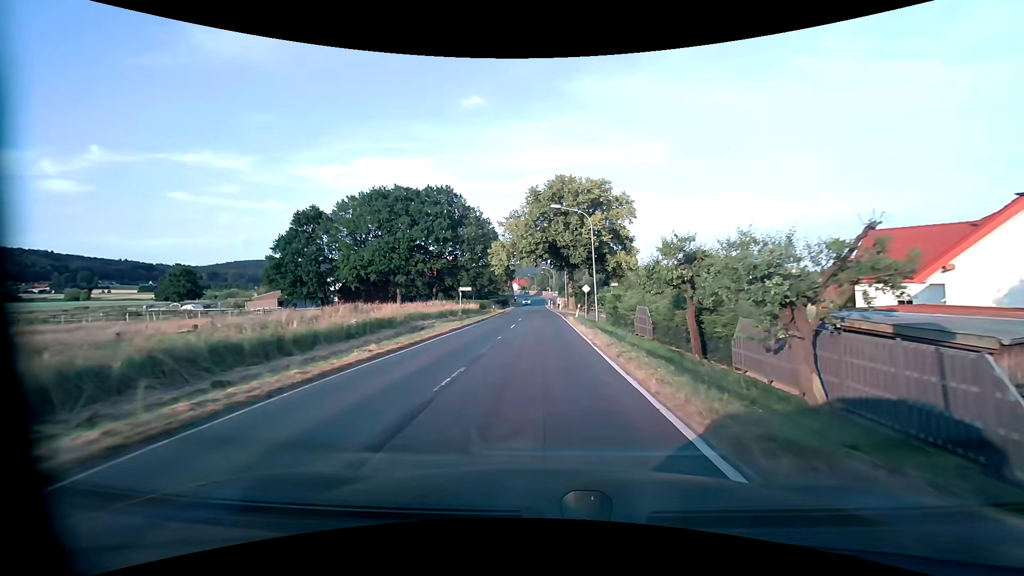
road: secondary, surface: asphalt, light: Day
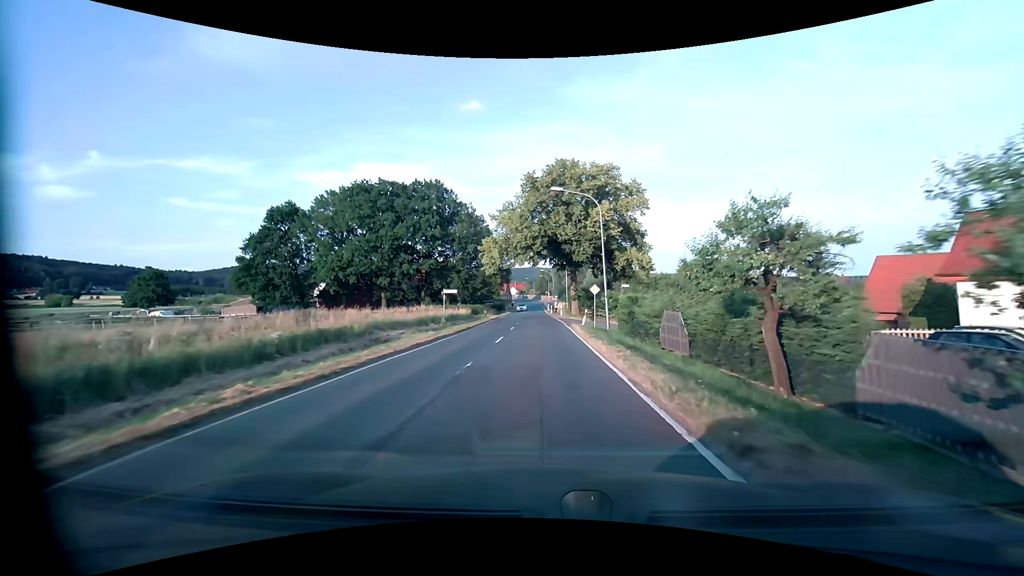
(0.0, +7.3) m; 0°
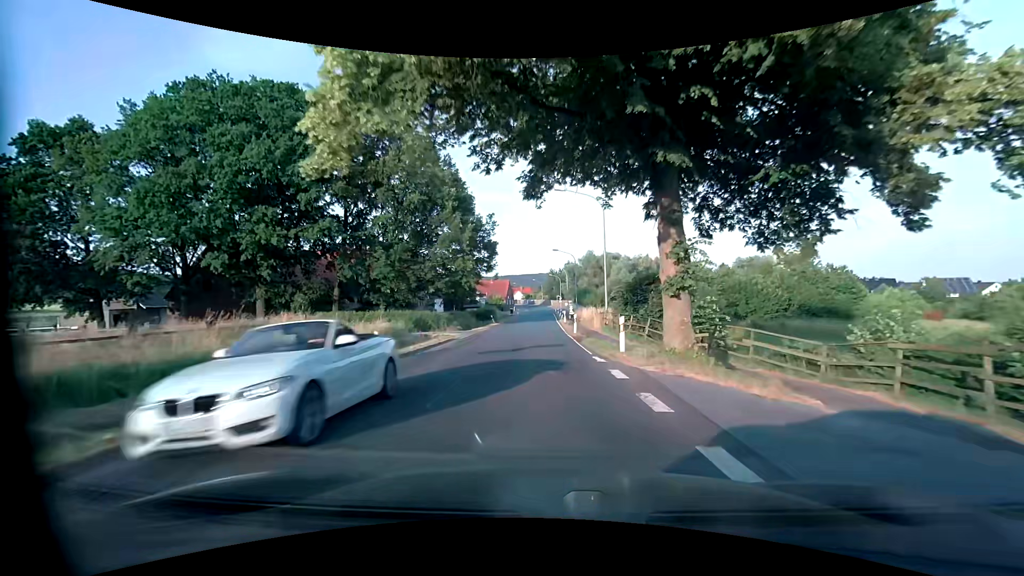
(-0.4, +35.9) m; -1°
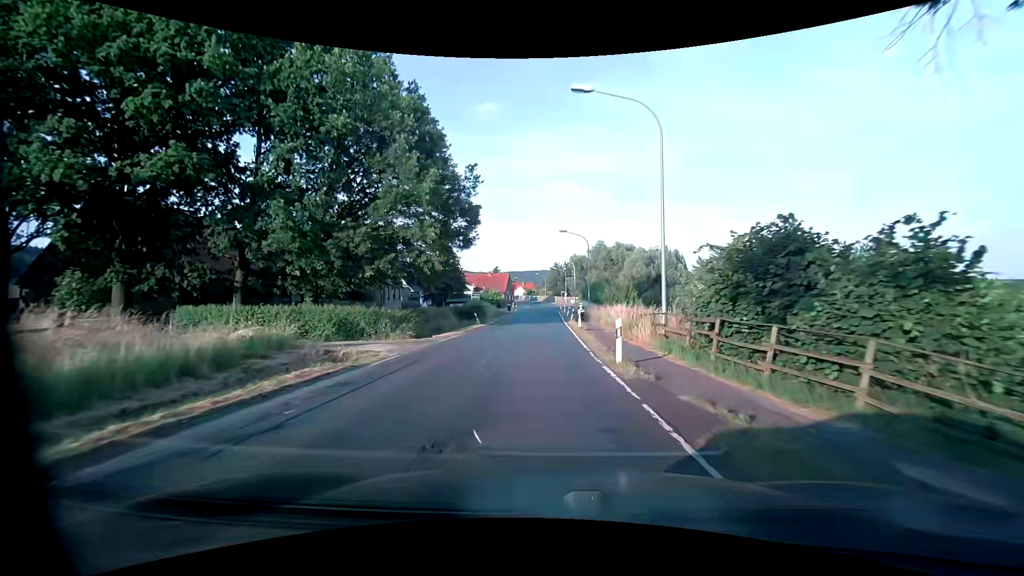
(0.0, +14.6) m; 0°
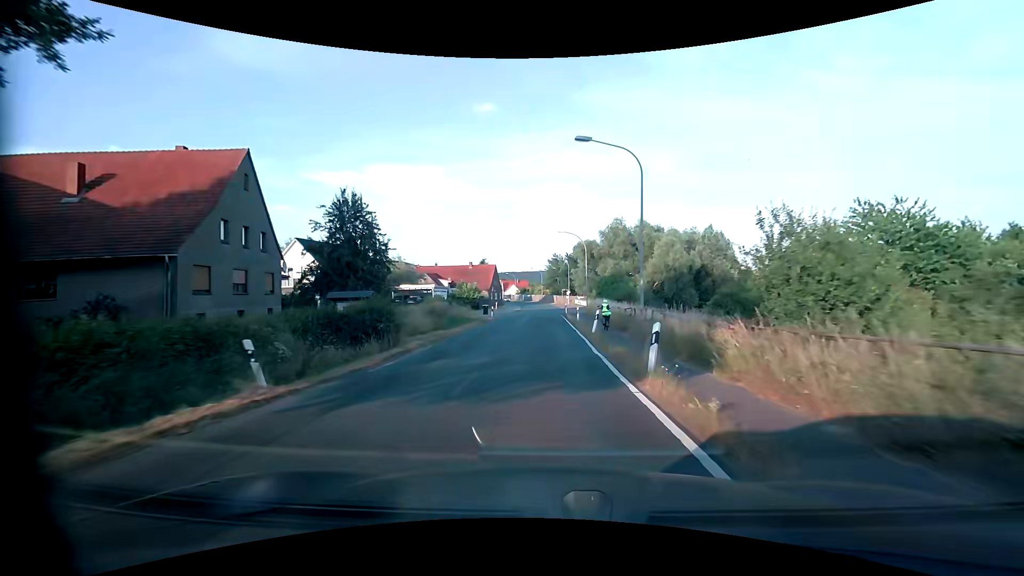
(+0.2, +30.2) m; 0°
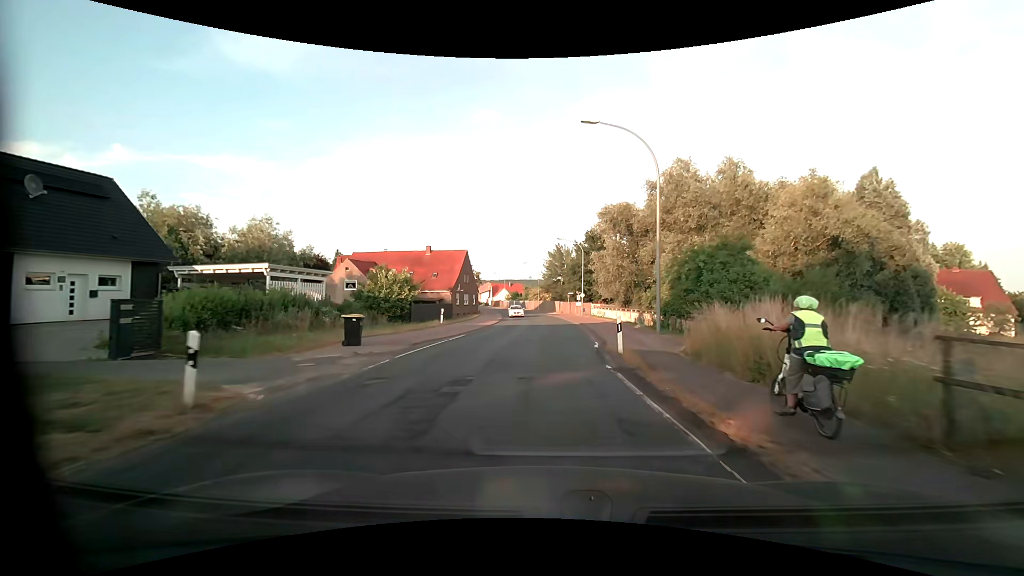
(+0.2, +37.7) m; 0°
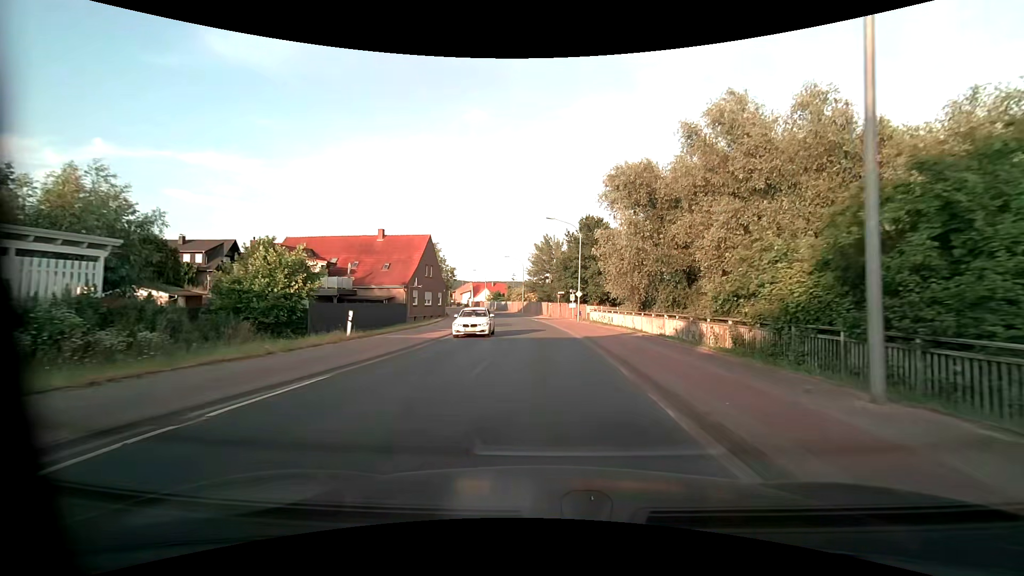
(+0.3, +14.7) m; +2°
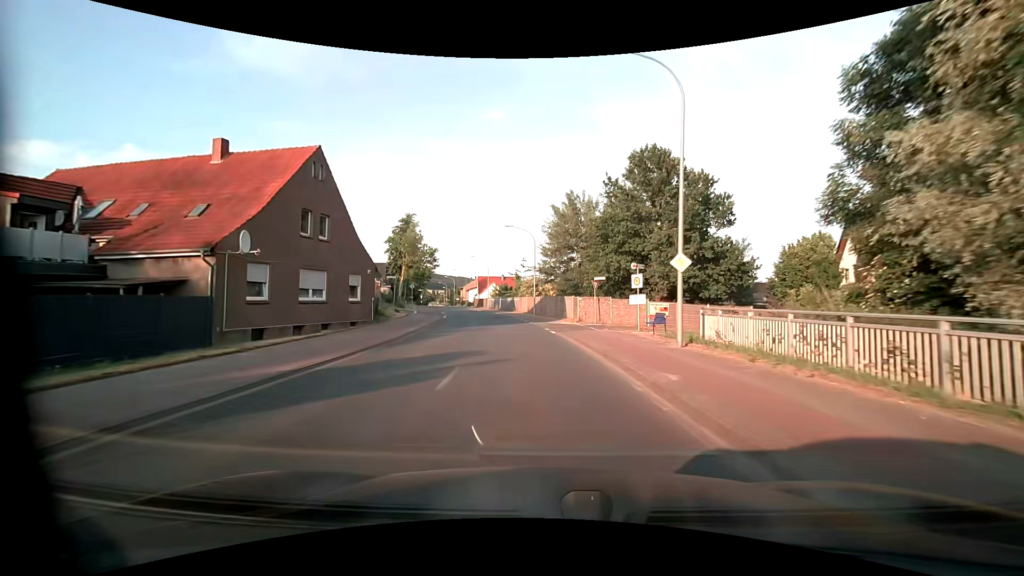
(-0.2, +29.0) m; -2°
(0, +10) (-1, +20) (-2, +30) (-3, +40) (-5, +50) (-7, +59) (-10, +69) (-12, +79) (-15, +88) (-18, +98) m
